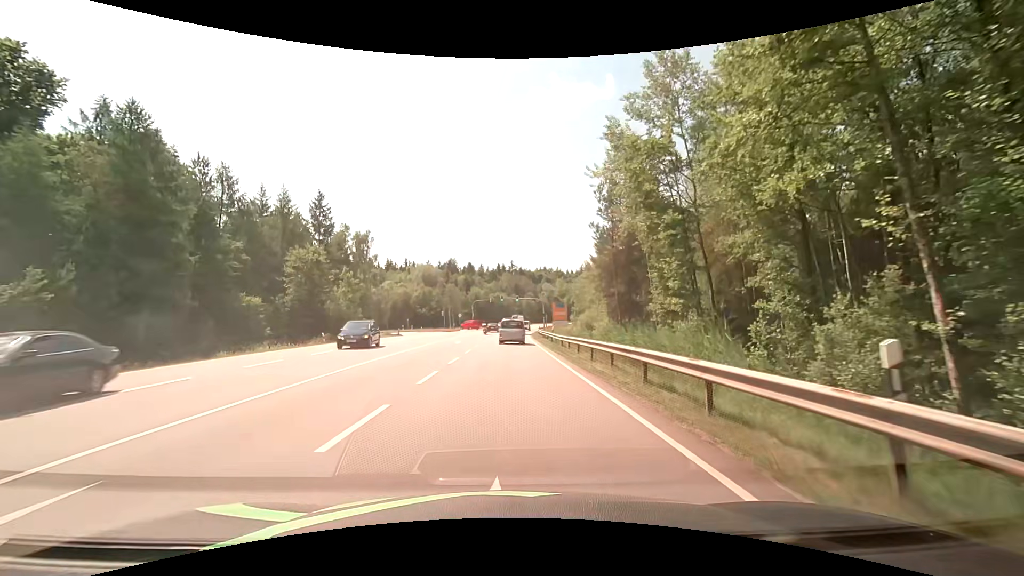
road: secondary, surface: asphalt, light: Day
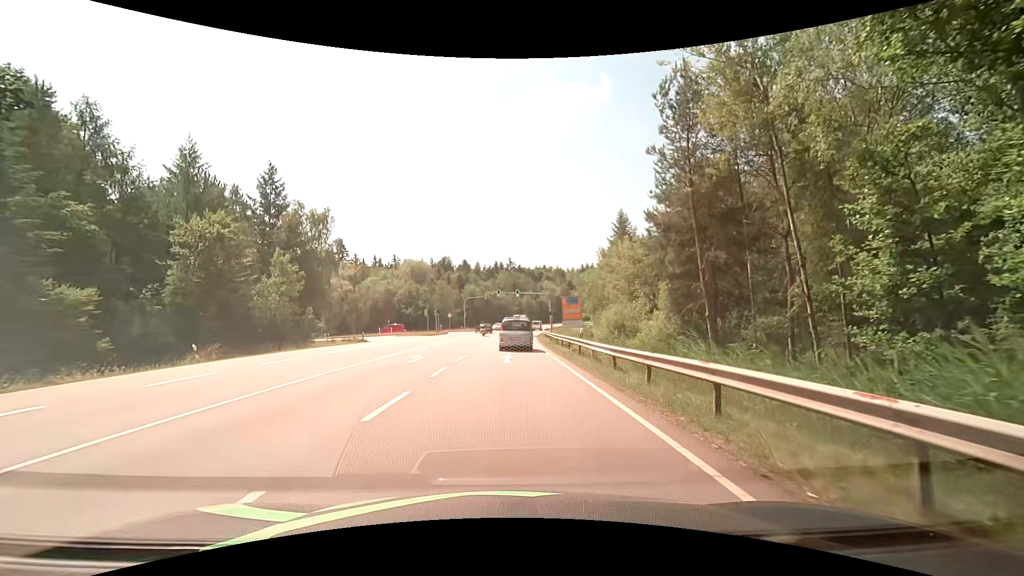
(+0.1, +15.9) m; +1°
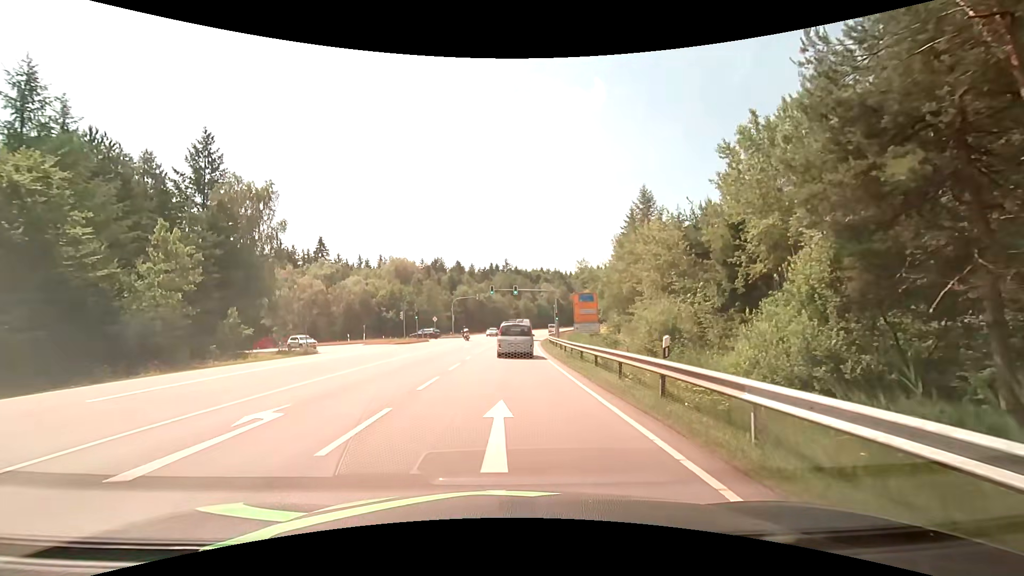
(0.0, +13.5) m; +1°
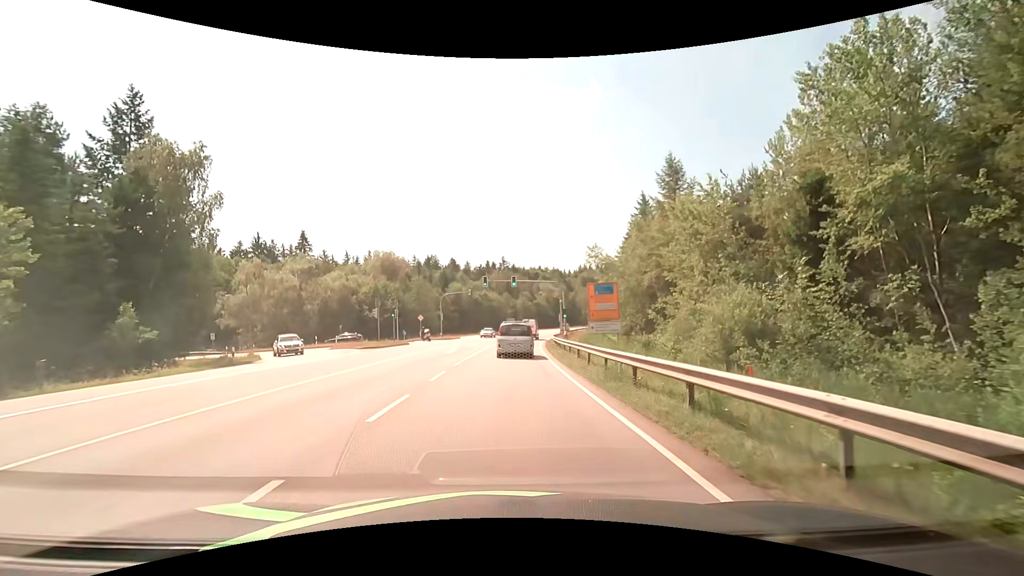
(0.0, +10.2) m; 0°
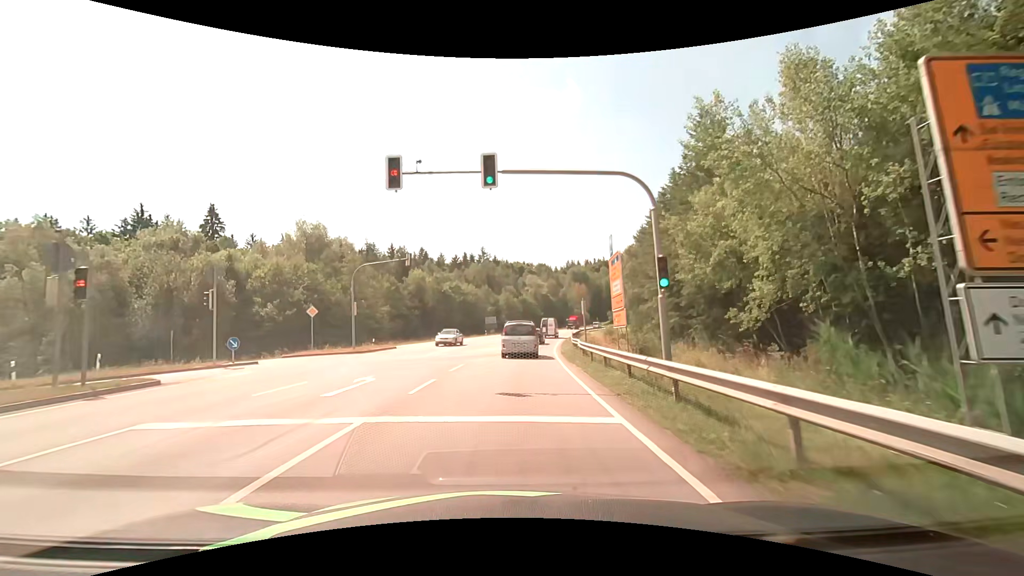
(+0.3, +32.1) m; +2°
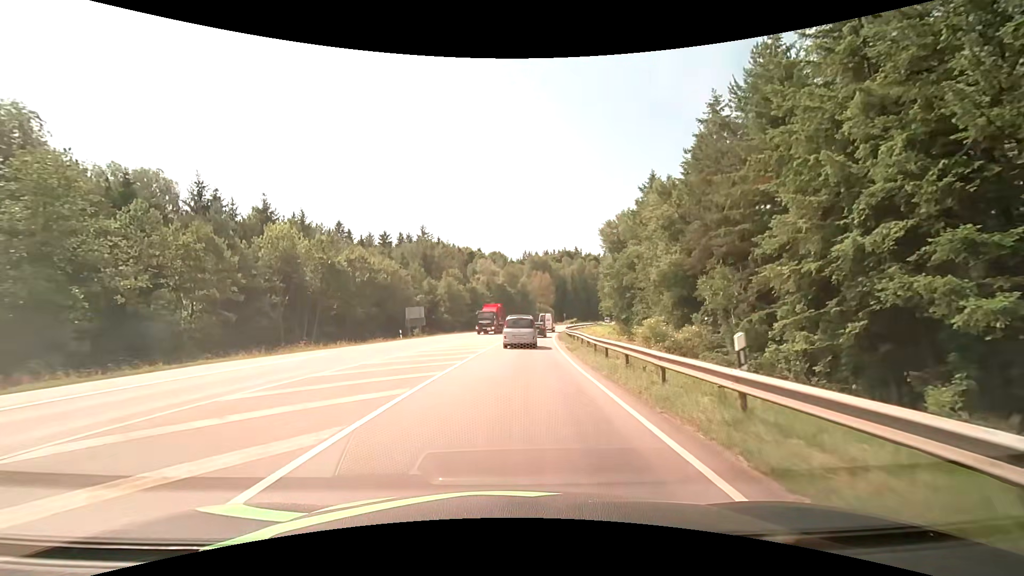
(+1.4, +38.8) m; +5°
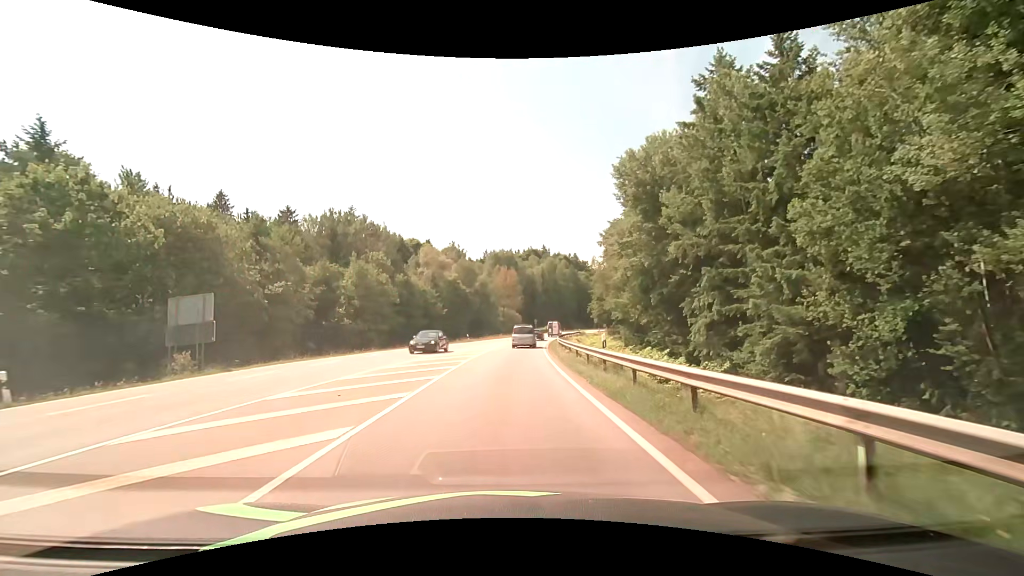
(+1.5, +35.0) m; +3°
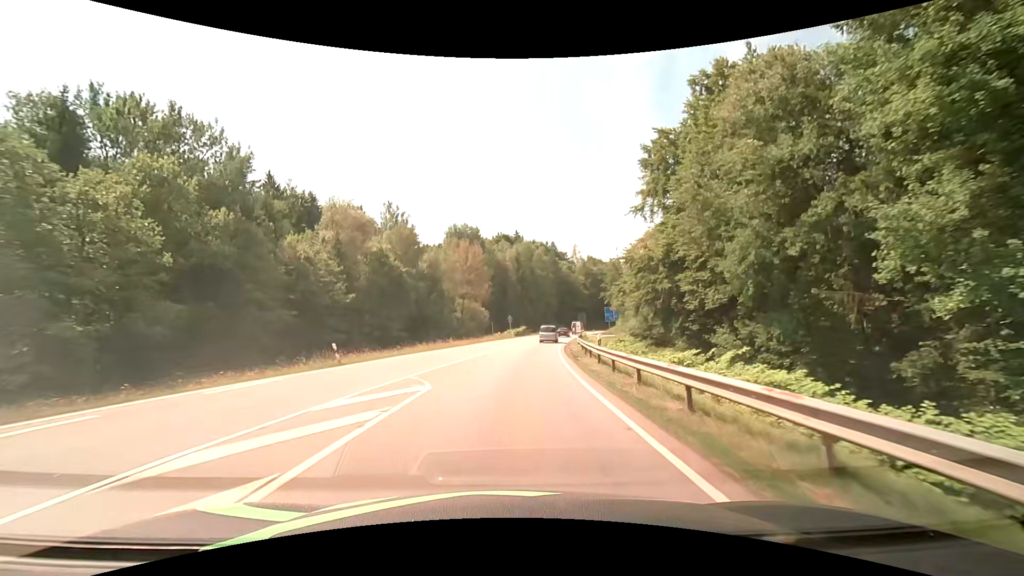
(+1.7, +40.4) m; +5°
(0, +10) (+1, +20) (+1, +30) (+2, +40) (+4, +50) (+5, +60) (+7, +70) (+9, +79) (+11, +89) (+13, +99) m
